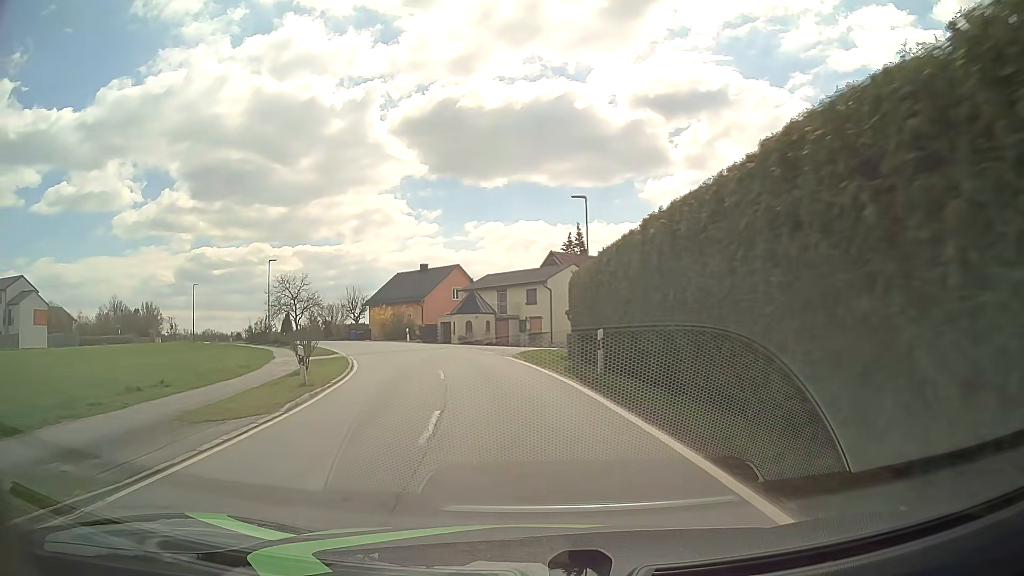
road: tertiary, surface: asphalt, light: Day
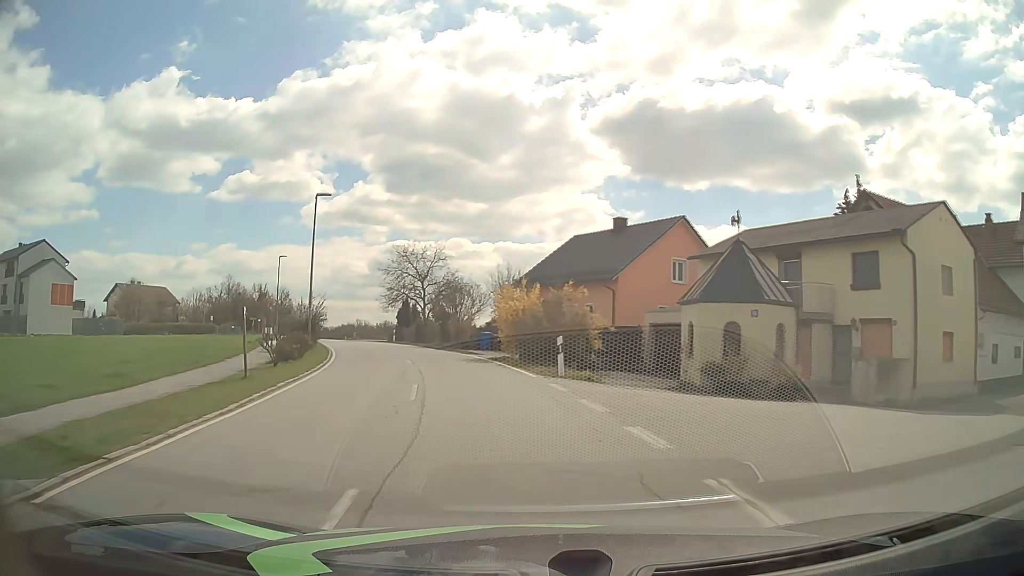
(-4.5, +32.0) m; -18°
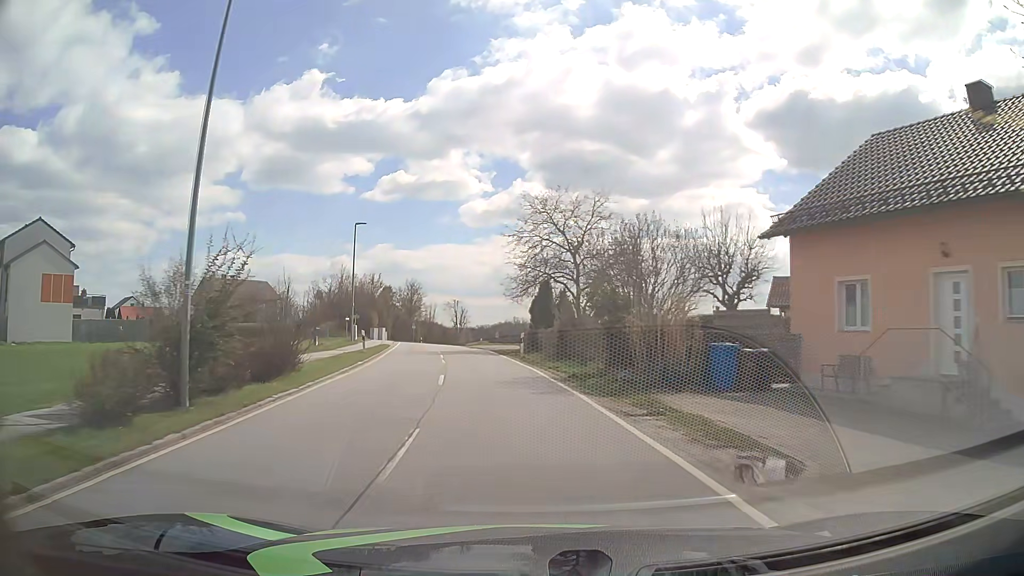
(-2.8, +24.1) m; -14°
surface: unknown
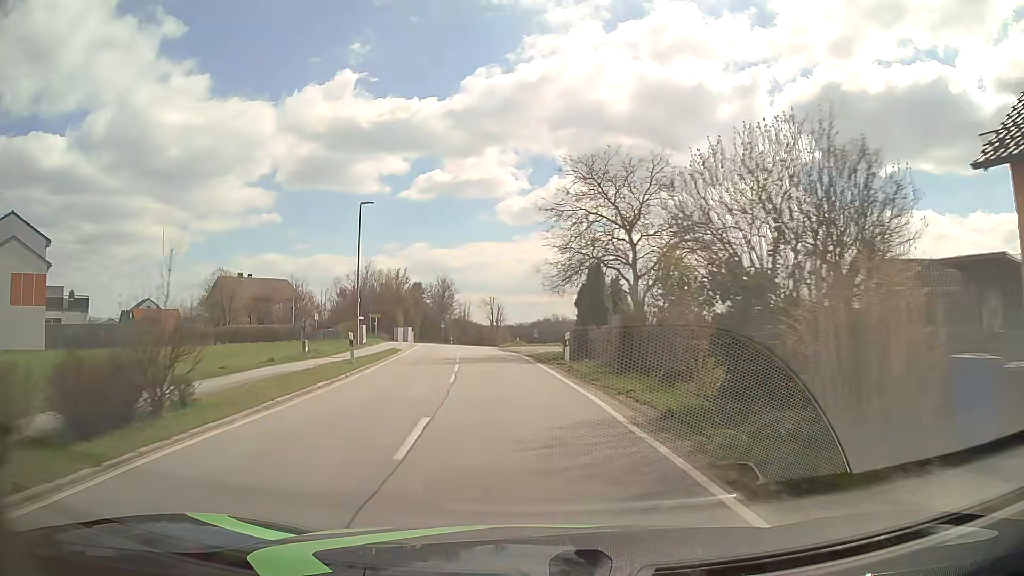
(-0.2, +8.2) m; -3°
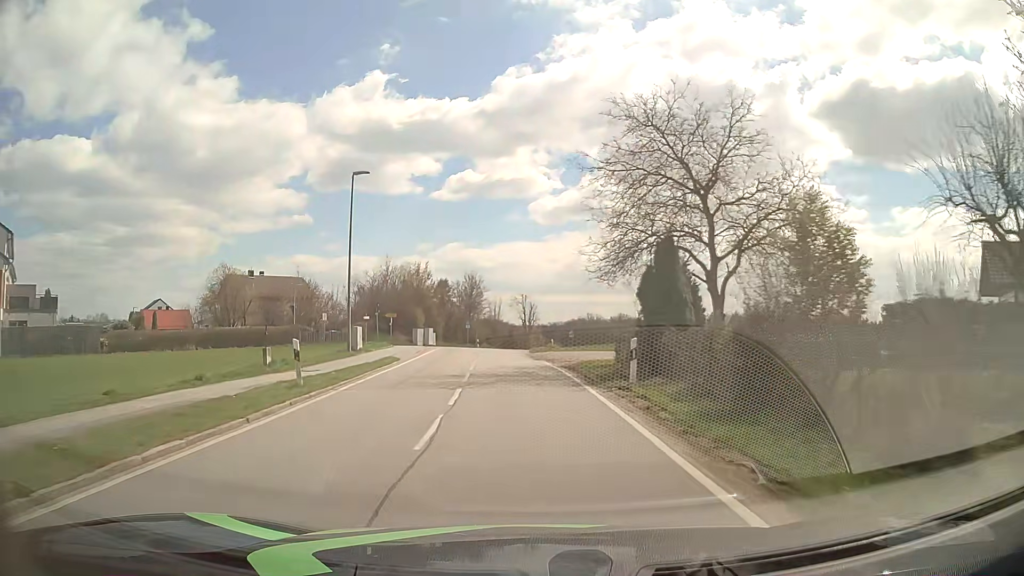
(-0.3, +8.4) m; -3°
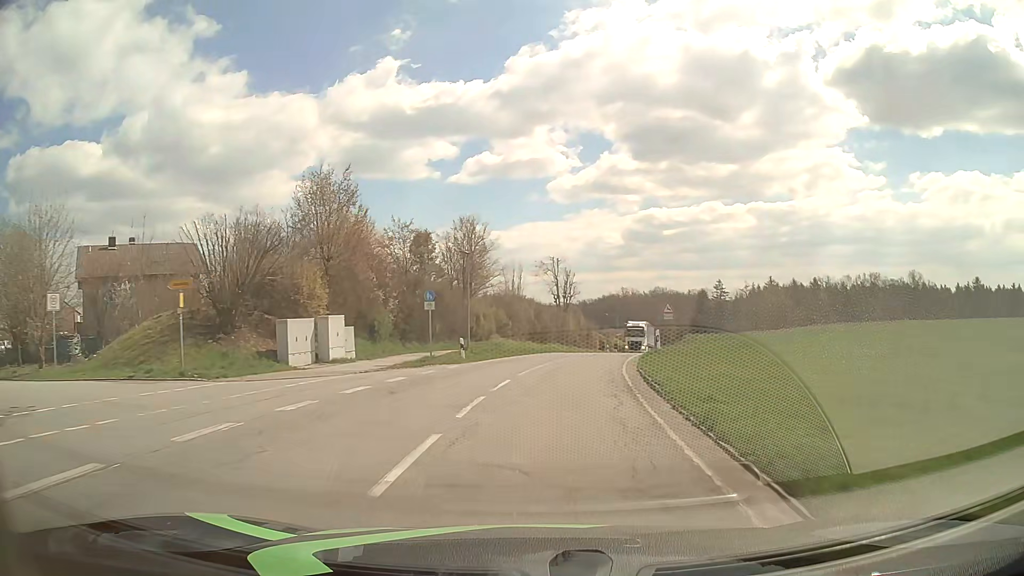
(-1.8, +42.8) m; -2°
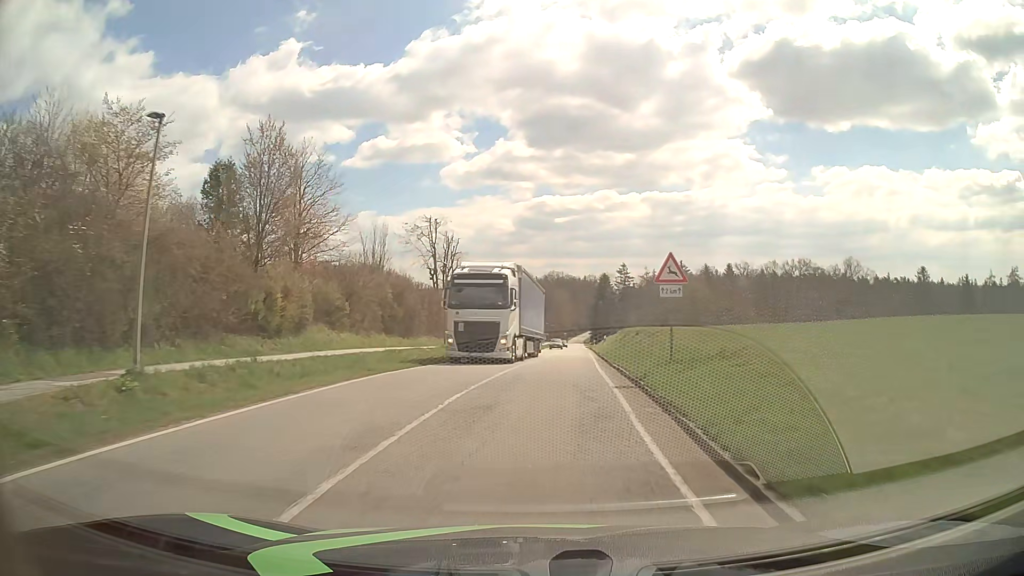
(+1.7, +23.7) m; +9°
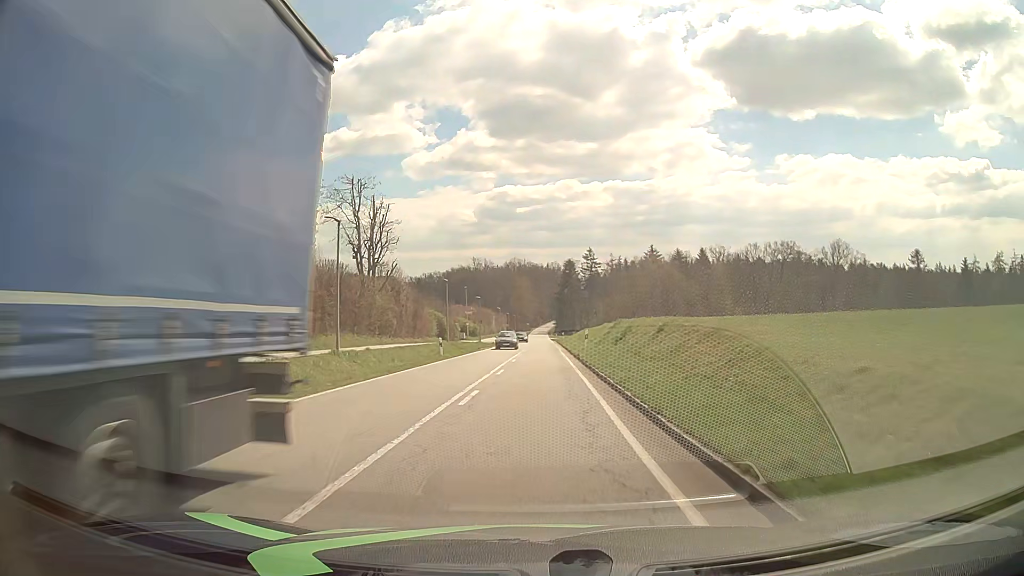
(+0.5, +15.5) m; +3°
(0, +10) (0, +20) (0, +30) (0, +40) (+1, +50) (+1, +60) (+1, +70) (+1, +80) (+1, +90) (+1, +100) m
